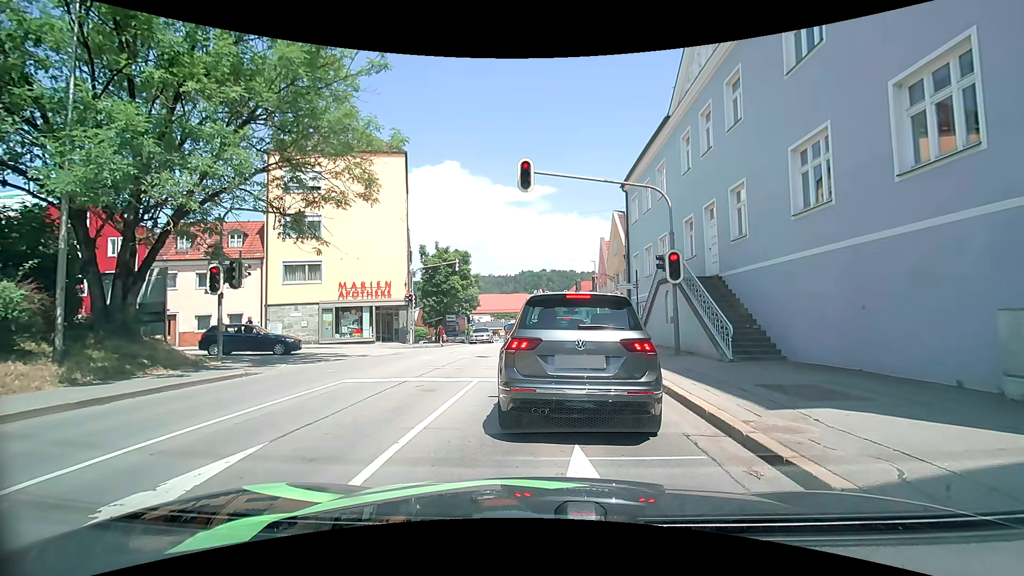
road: tertiary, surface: asphalt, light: Day
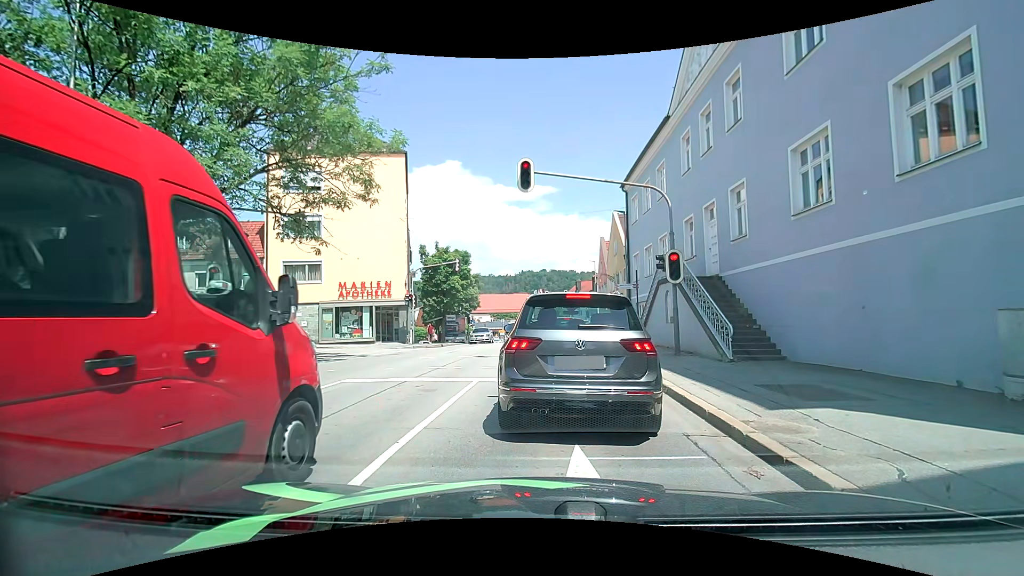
(0.0, 0.0) m; 0°
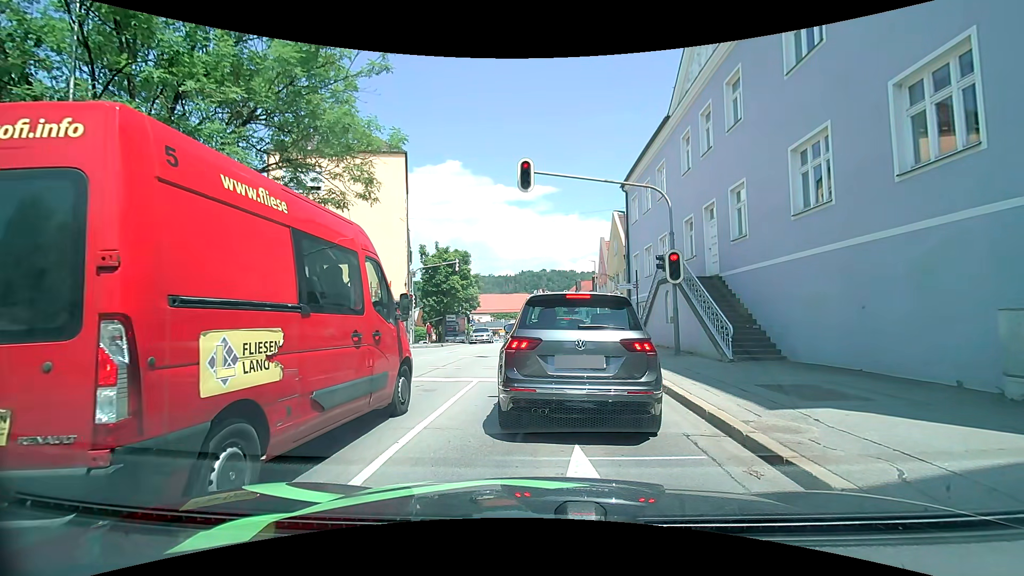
(0.0, 0.0) m; 0°
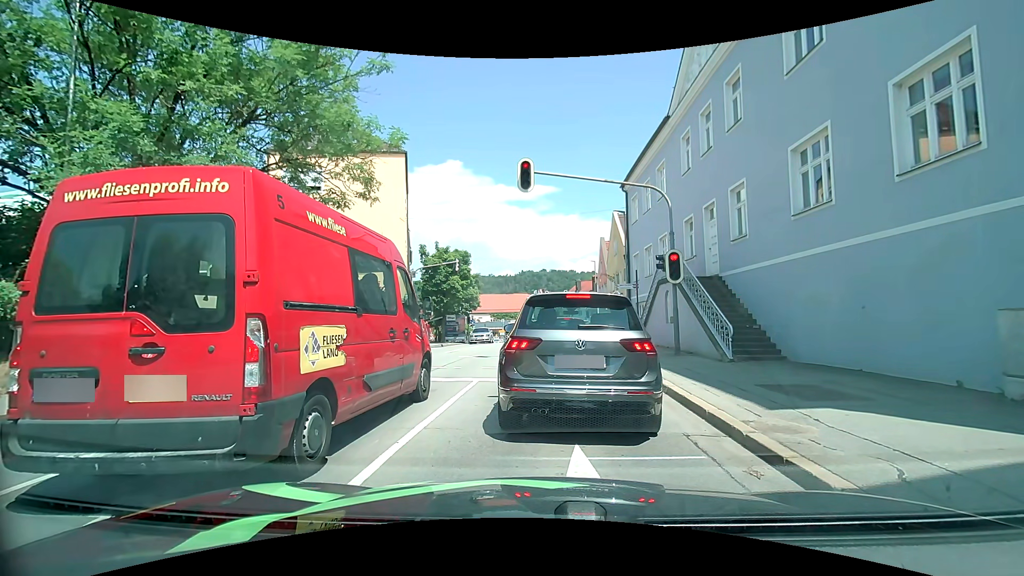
(0.0, 0.0) m; 0°
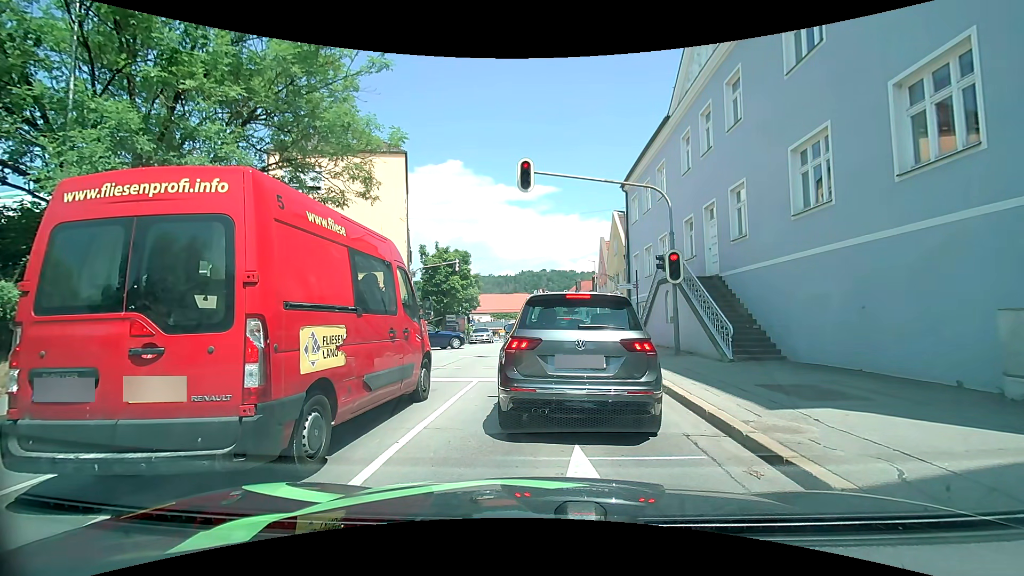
(0.0, 0.0) m; 0°
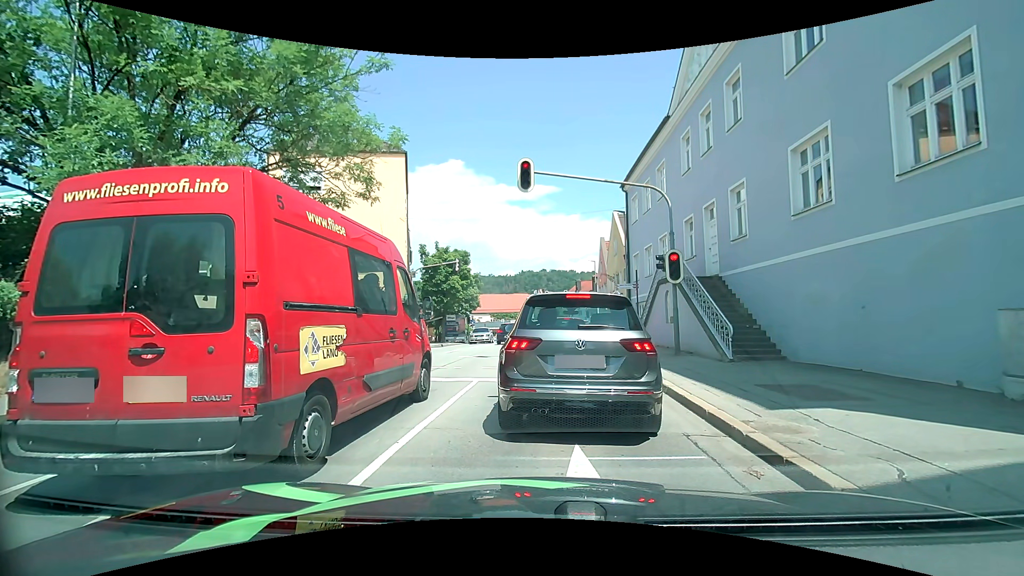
(0.0, 0.0) m; 0°
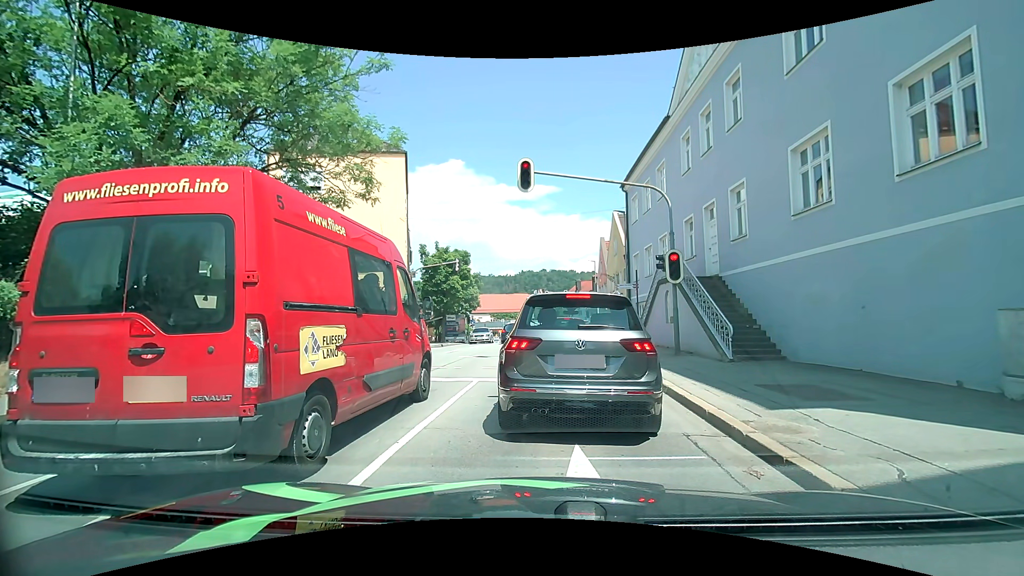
(0.0, 0.0) m; 0°
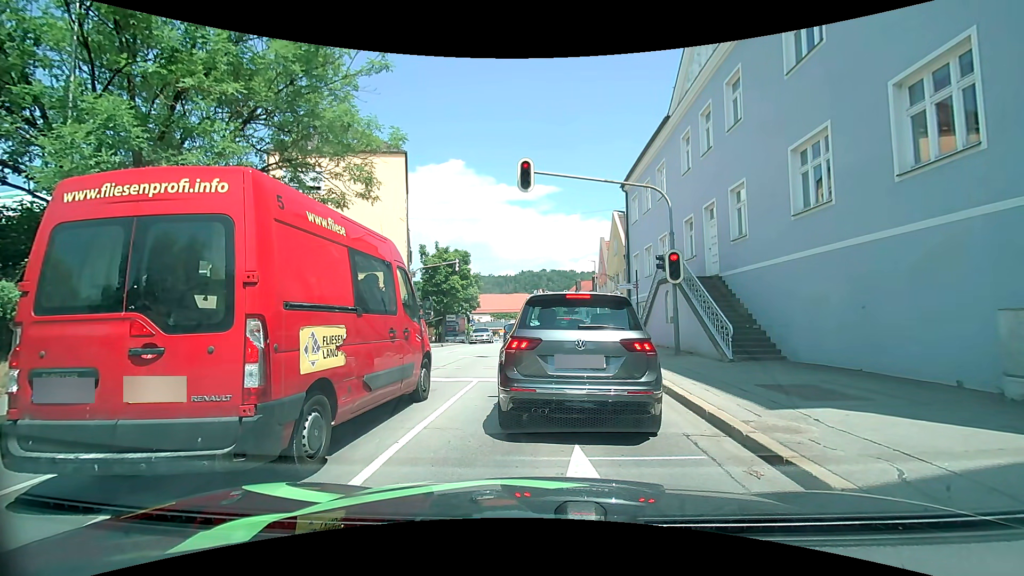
(0.0, 0.0) m; 0°
